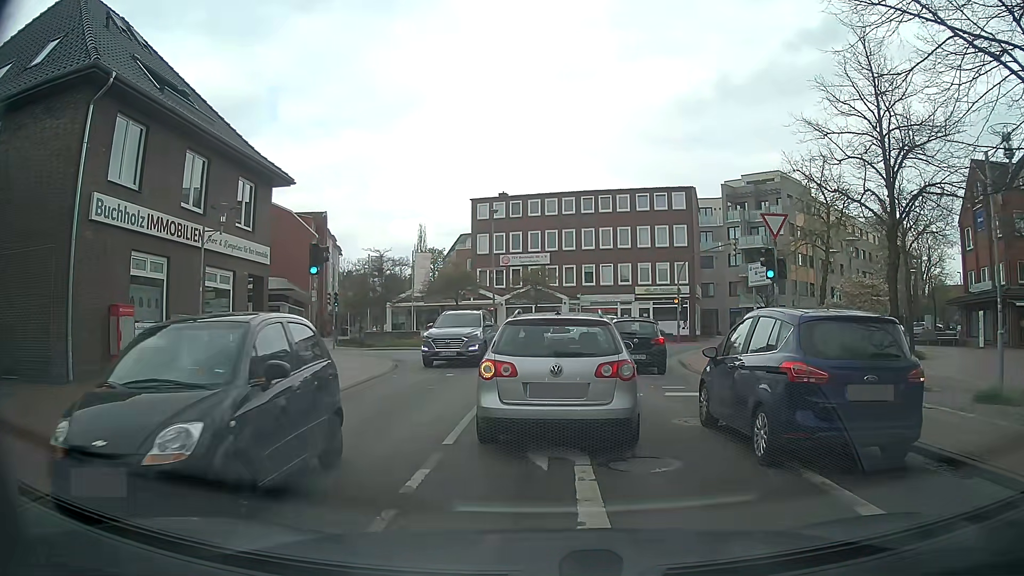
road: unclassified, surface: asphalt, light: Day
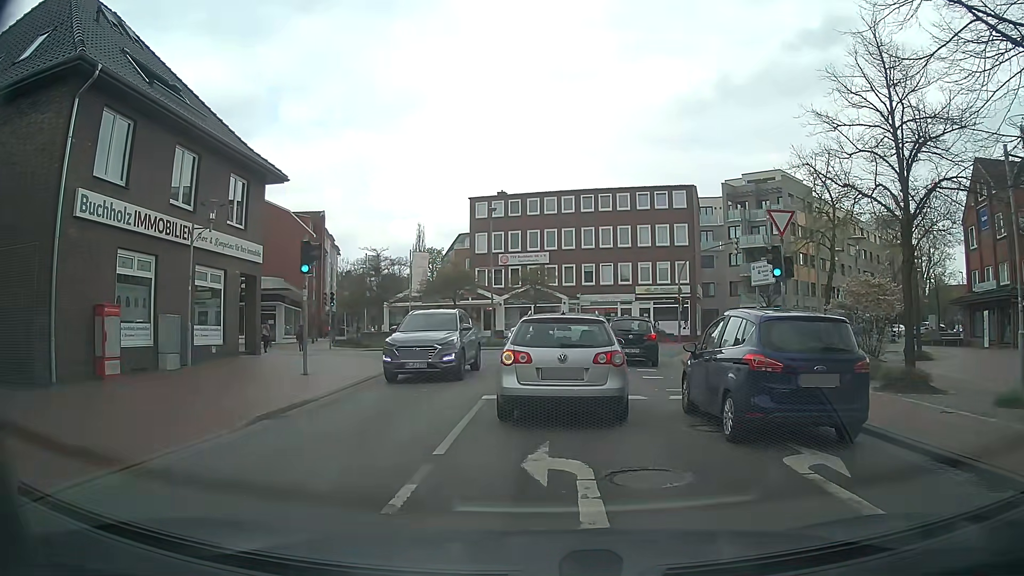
(0.0, +0.7) m; +3°
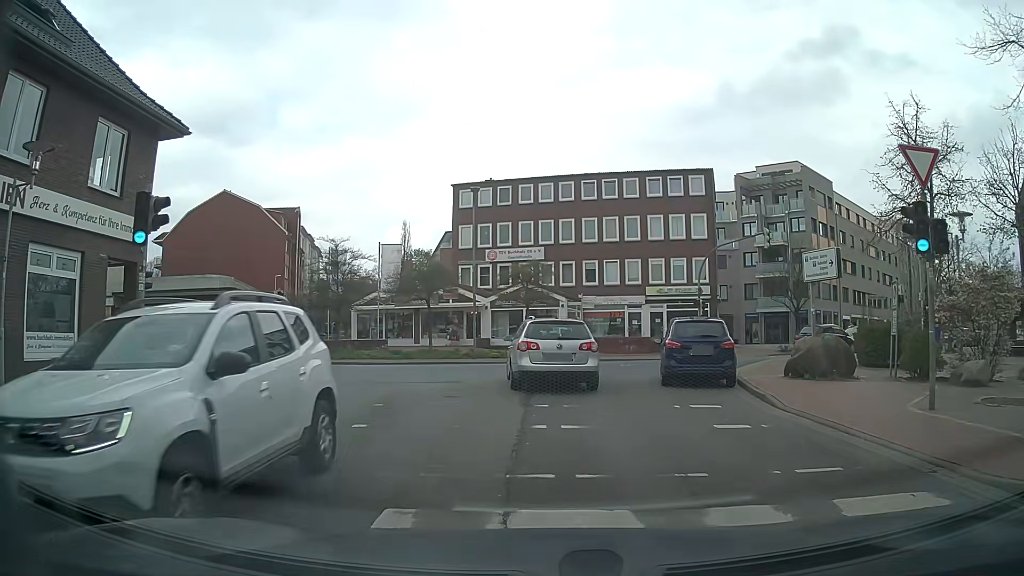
(-0.3, +7.9) m; -2°
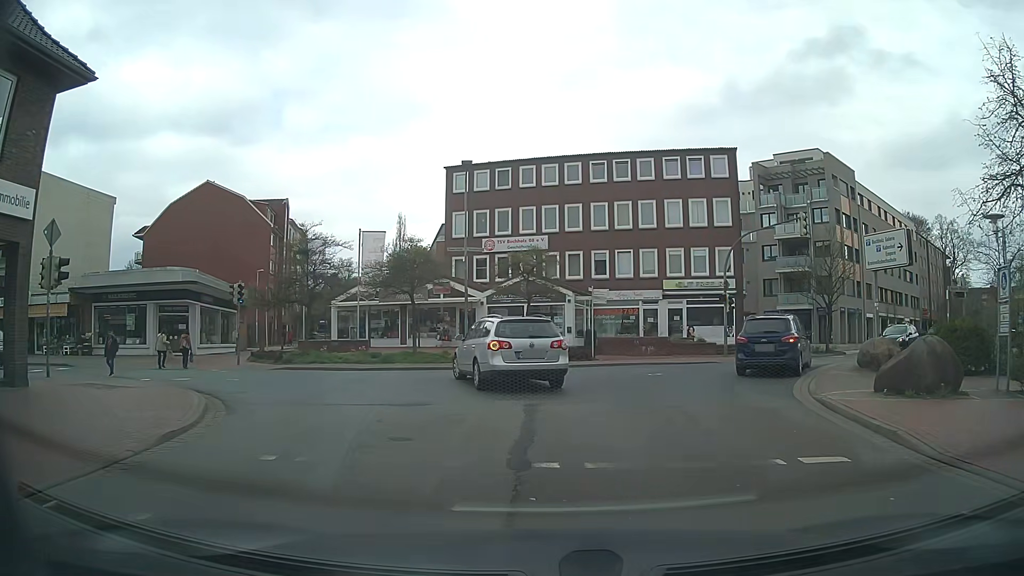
(-0.1, +5.1) m; 0°
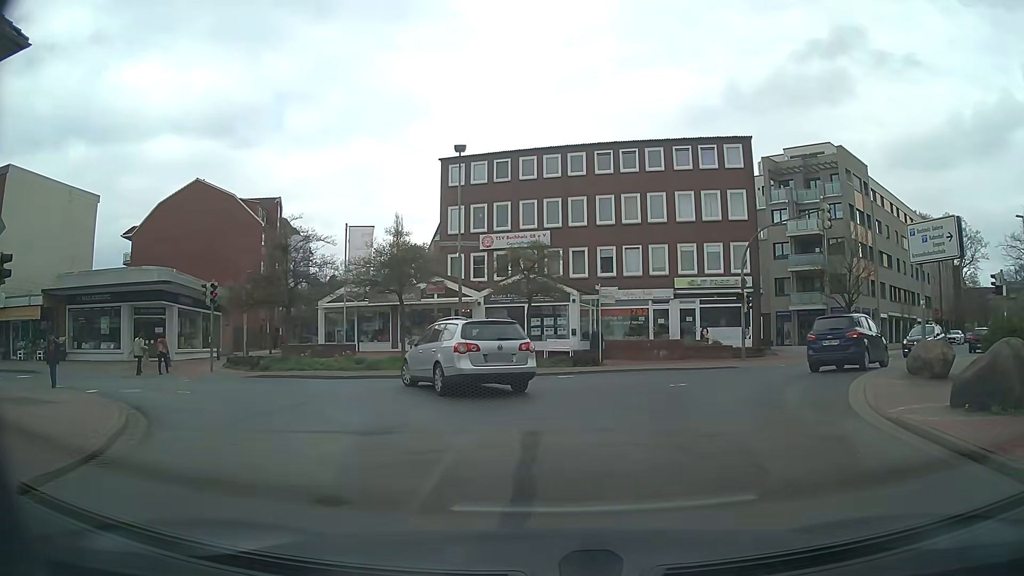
(0.0, +2.8) m; 0°
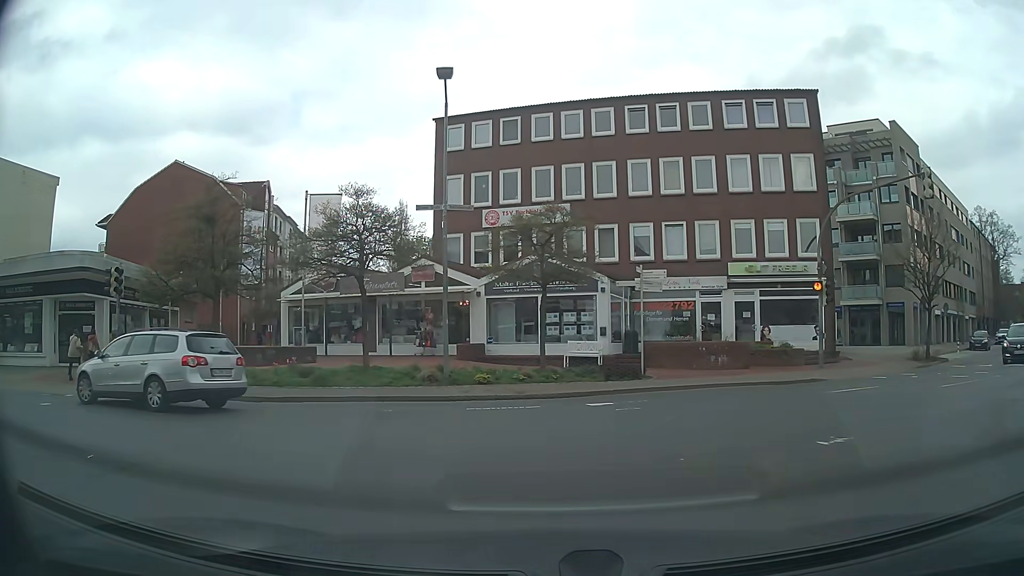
(-0.1, +7.4) m; 0°
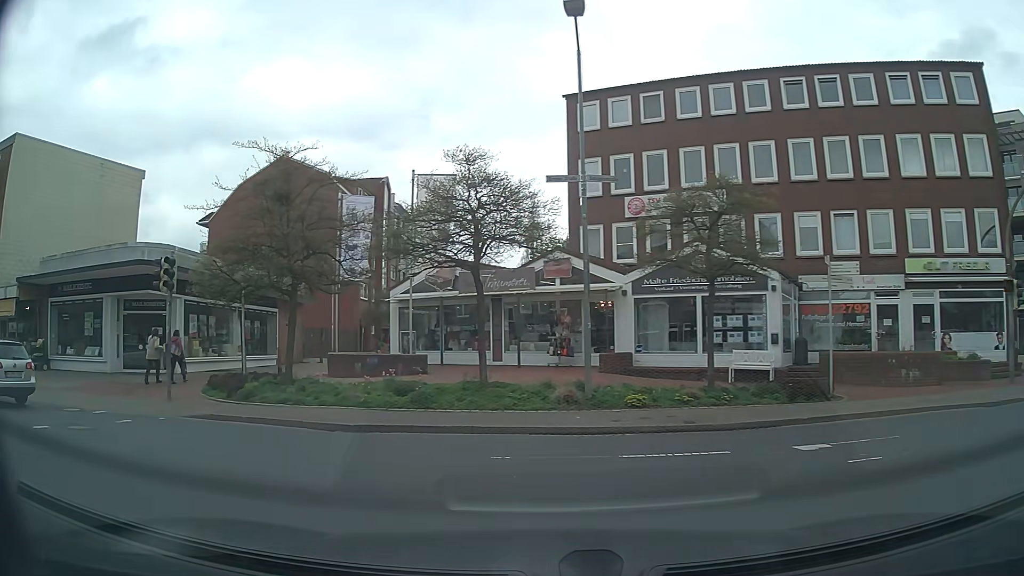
(-0.4, +4.1) m; -12°
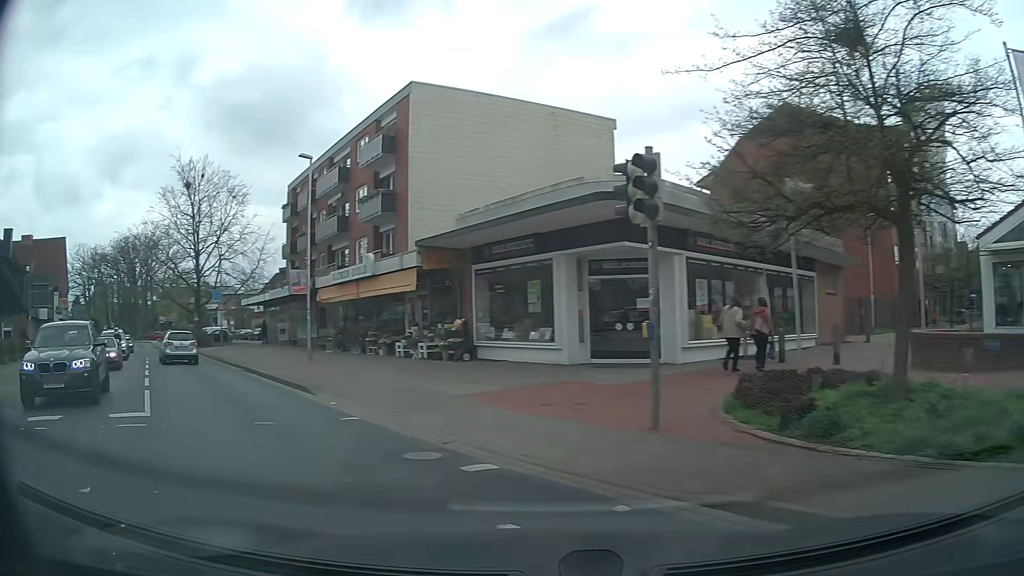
(-2.8, +7.8) m; -43°
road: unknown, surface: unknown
